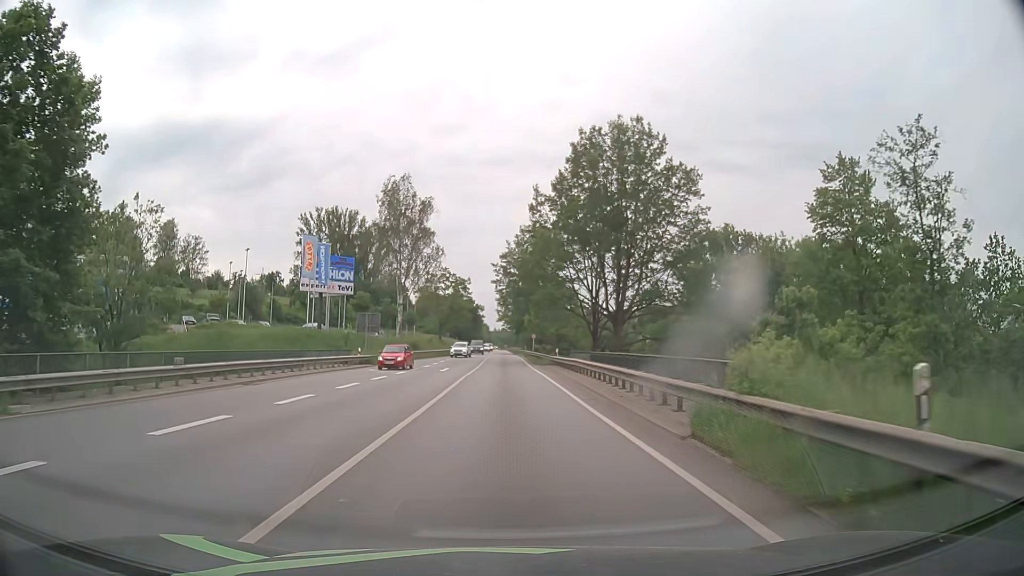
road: primary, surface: asphalt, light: Day
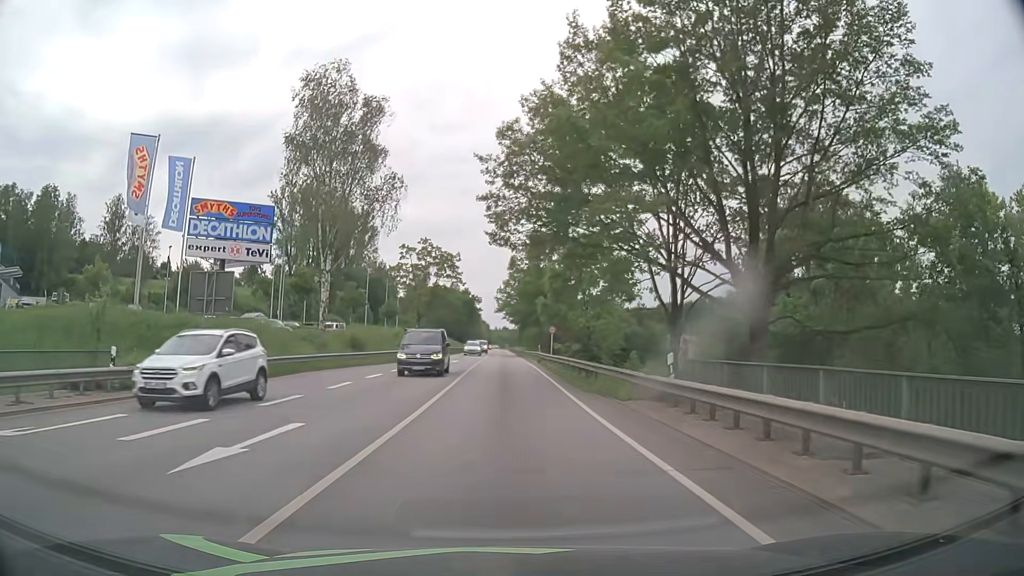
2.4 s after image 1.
(0.0, +31.1) m; 0°
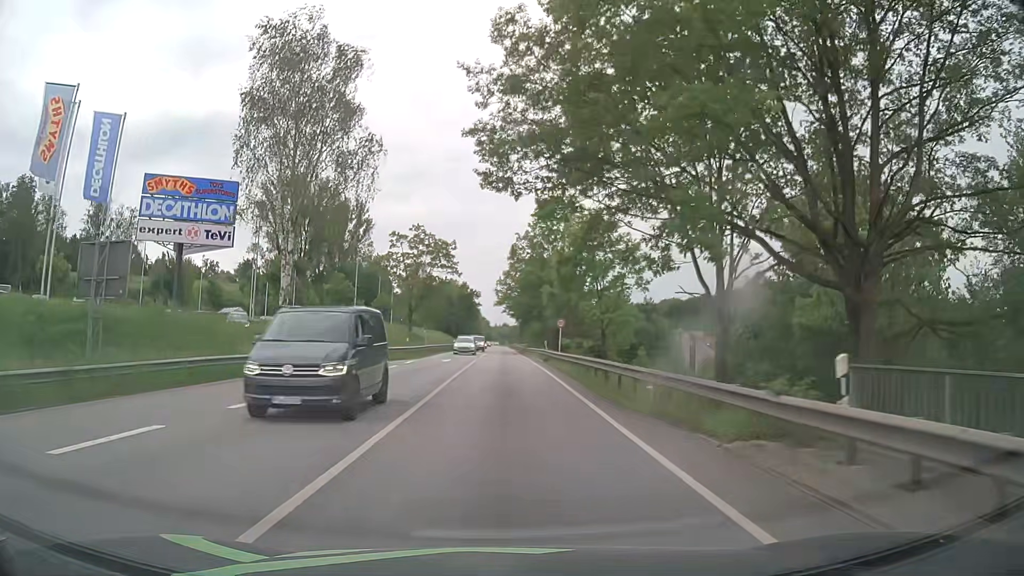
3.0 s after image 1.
(0.0, +7.8) m; 0°
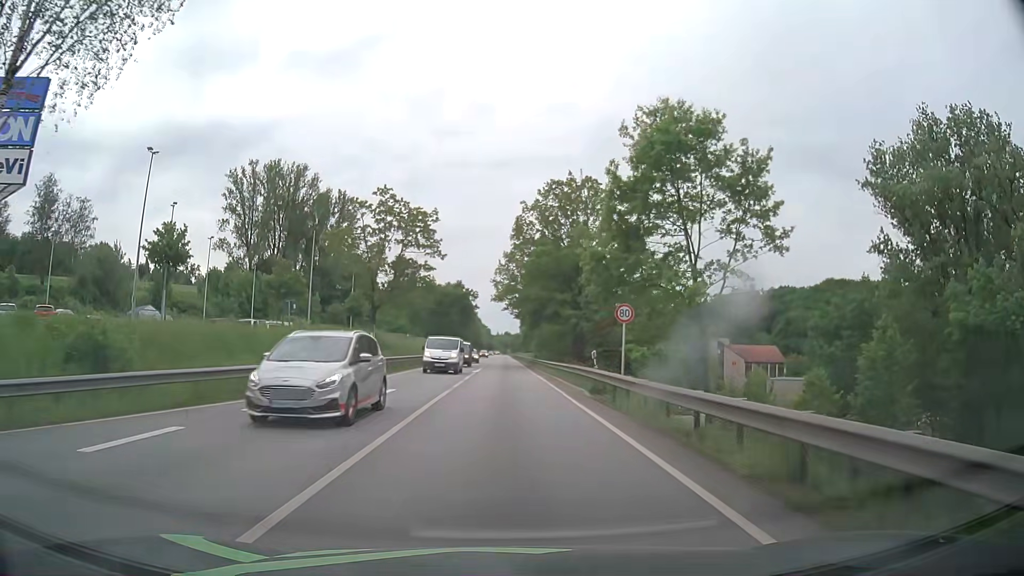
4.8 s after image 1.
(-0.1, +23.4) m; 0°
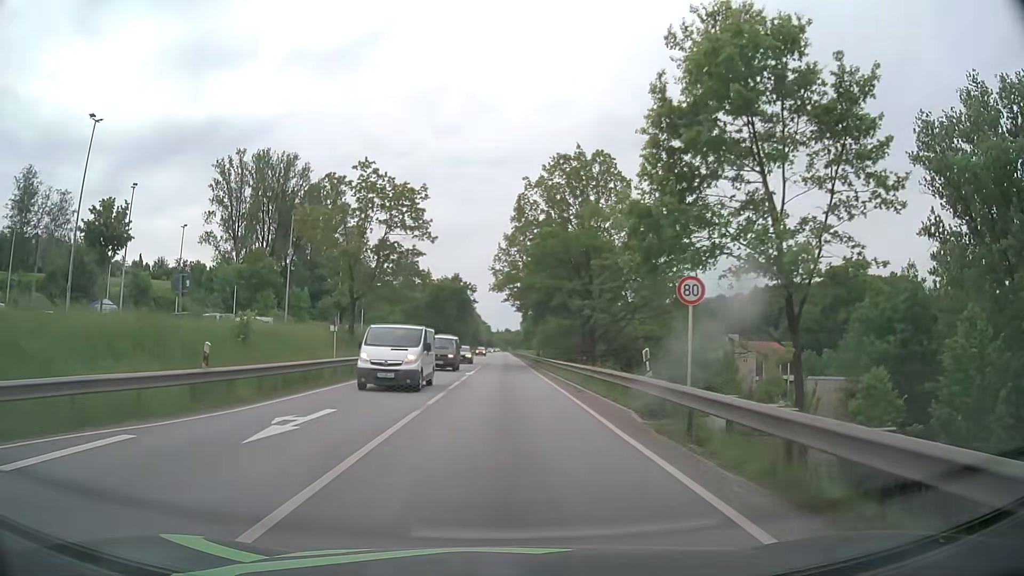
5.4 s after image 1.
(0.0, +7.8) m; 0°
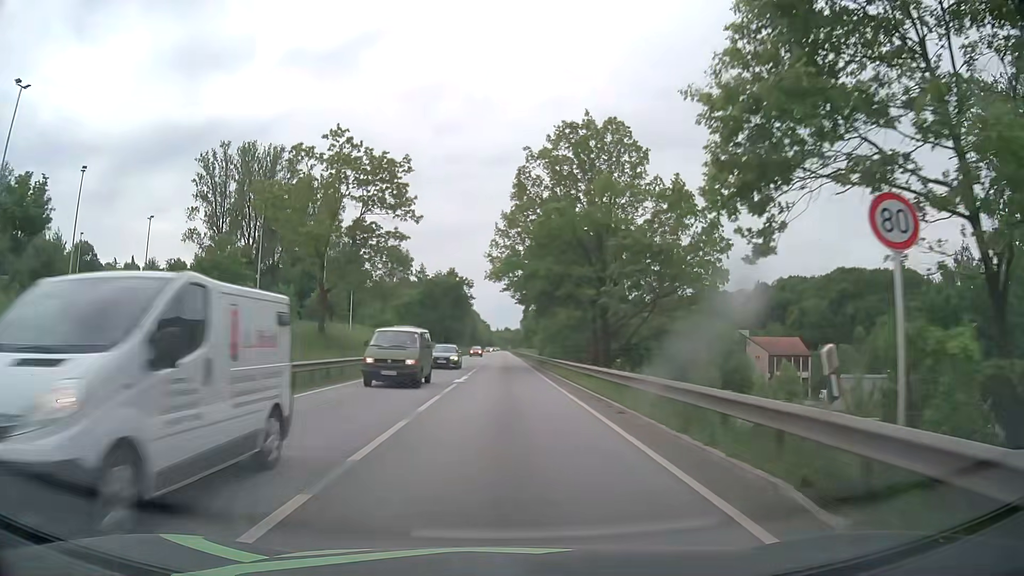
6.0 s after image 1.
(0.0, +7.9) m; 0°
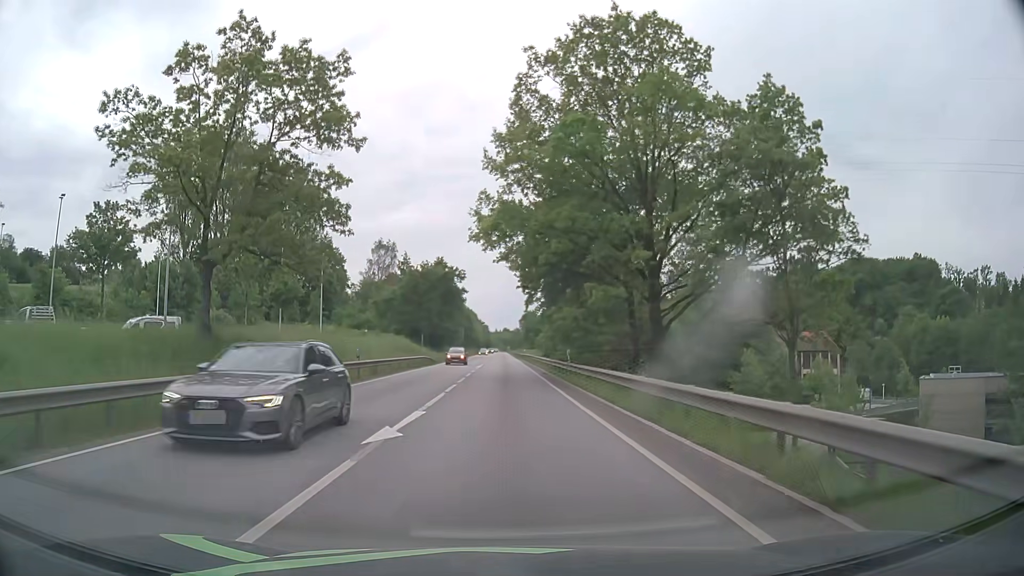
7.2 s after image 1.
(0.0, +16.4) m; 0°
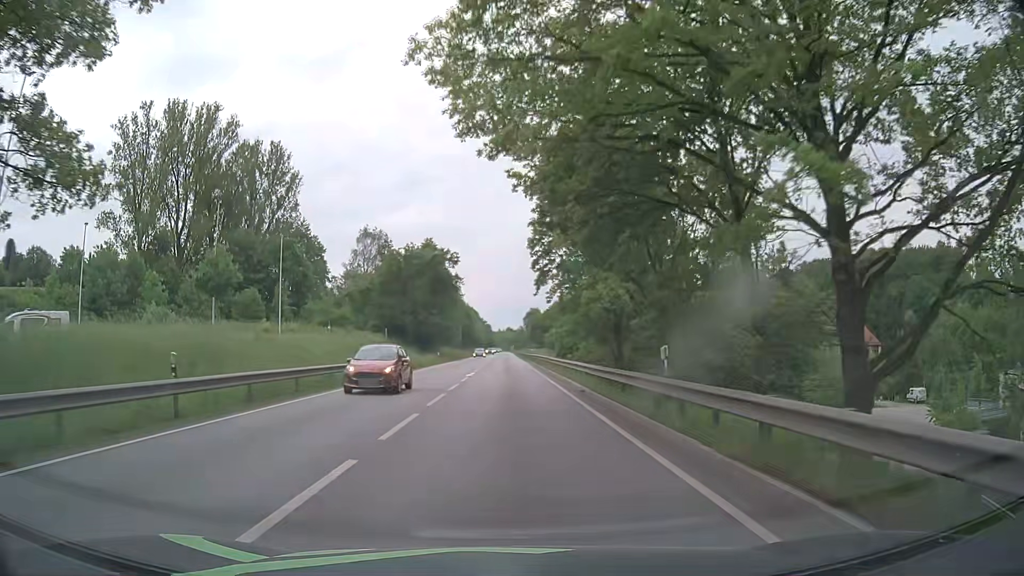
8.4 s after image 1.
(0.0, +17.8) m; 0°
(0, +10) (0, +20) (0, +30) (0, +40) (0, +50) (0, +60) (0, +70) (0, +80) (0, +90) (0, +100) m
